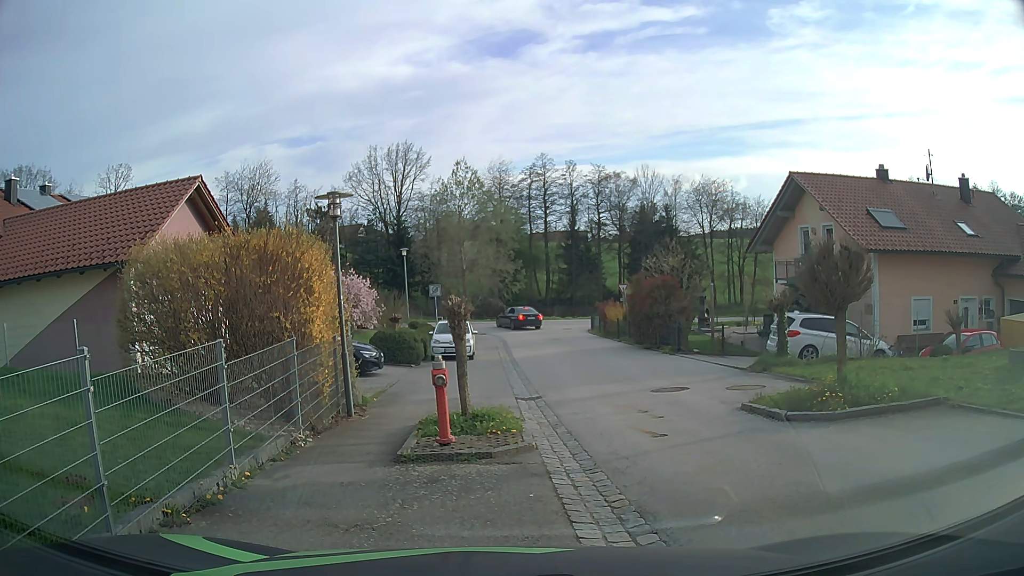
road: secondary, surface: asphalt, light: Day
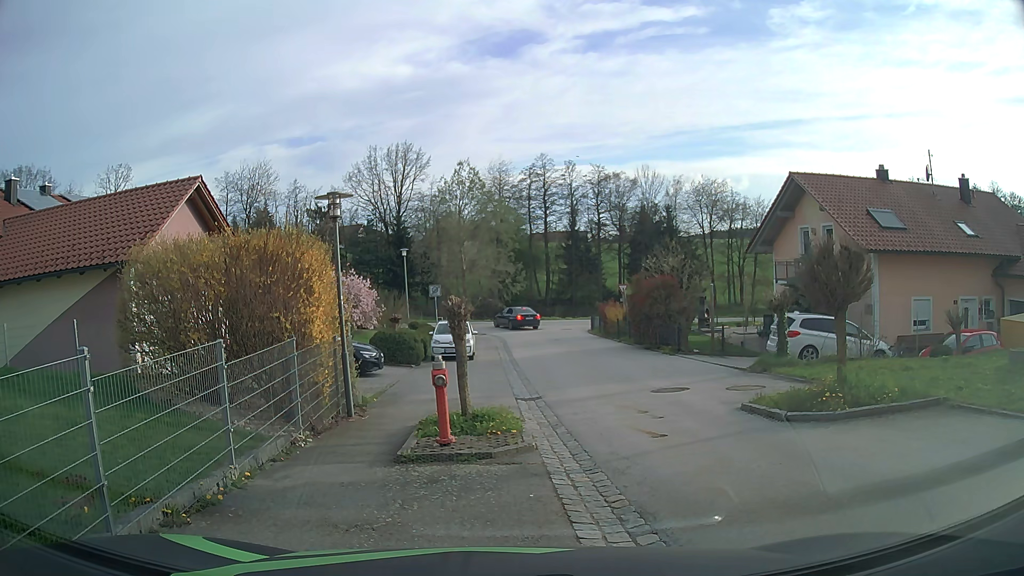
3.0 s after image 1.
(0.0, 0.0) m; 0°
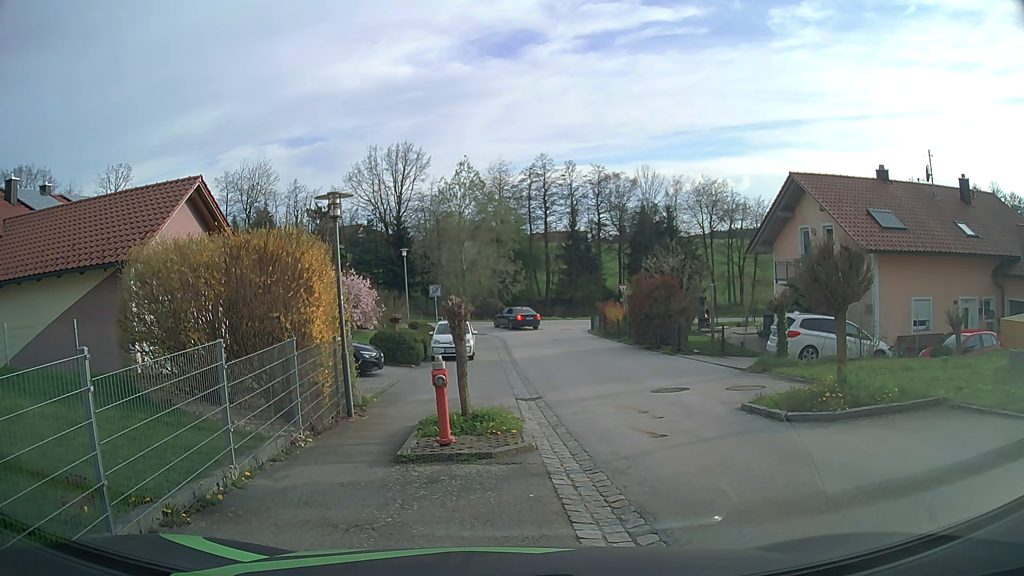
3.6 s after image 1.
(0.0, 0.0) m; 0°
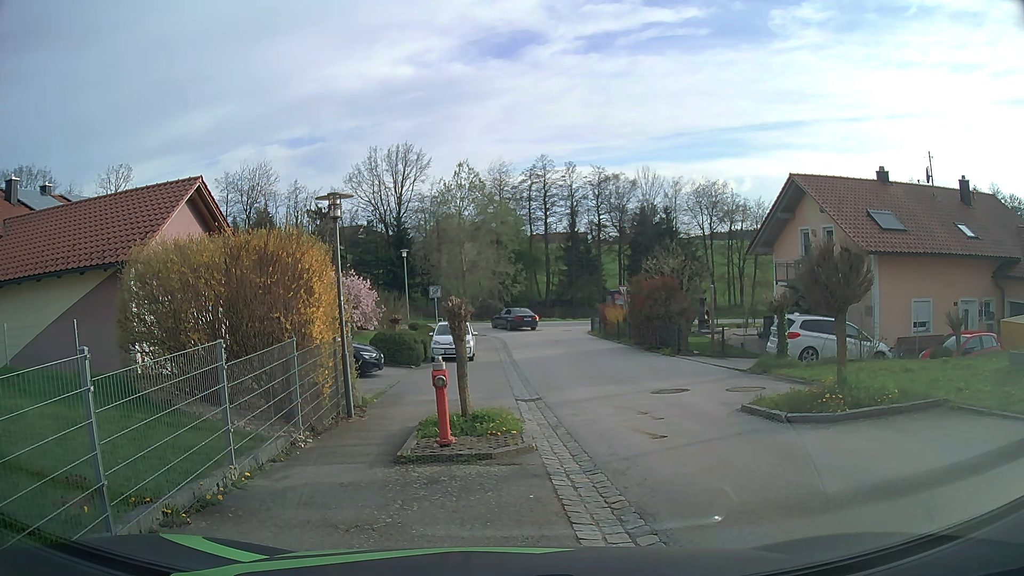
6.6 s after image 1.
(0.0, 0.0) m; 0°
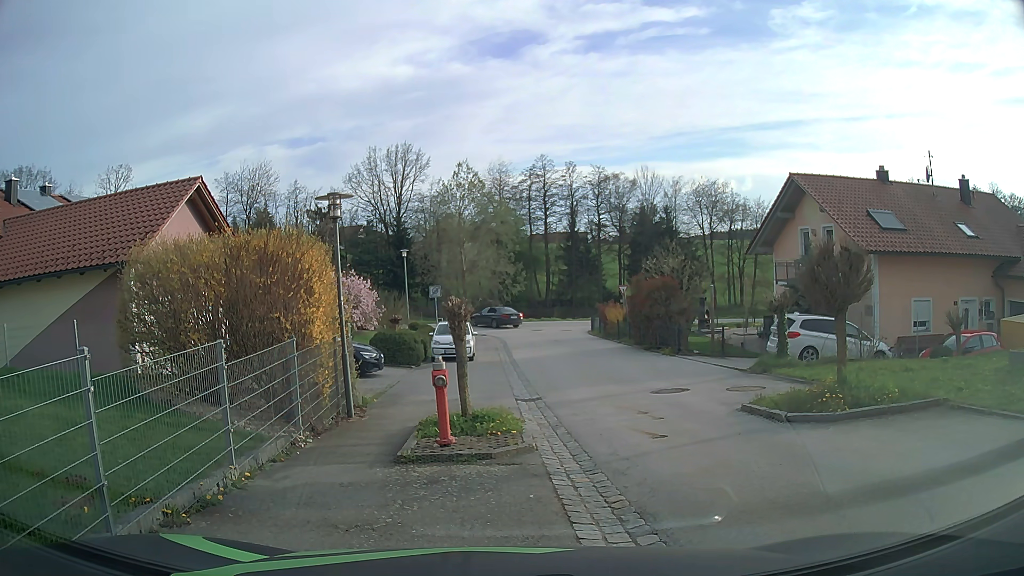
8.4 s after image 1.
(0.0, 0.0) m; 0°
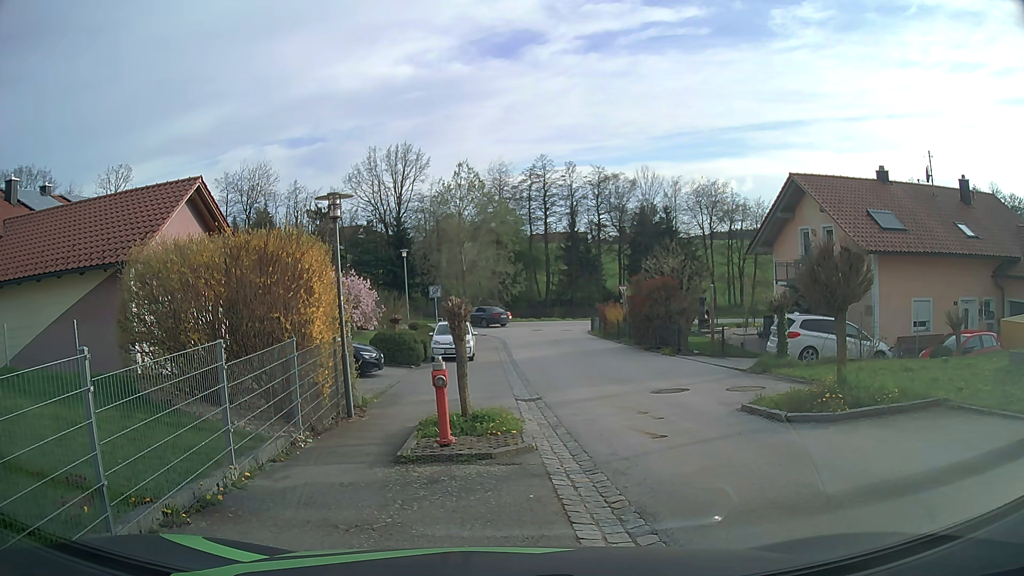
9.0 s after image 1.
(0.0, 0.0) m; 0°
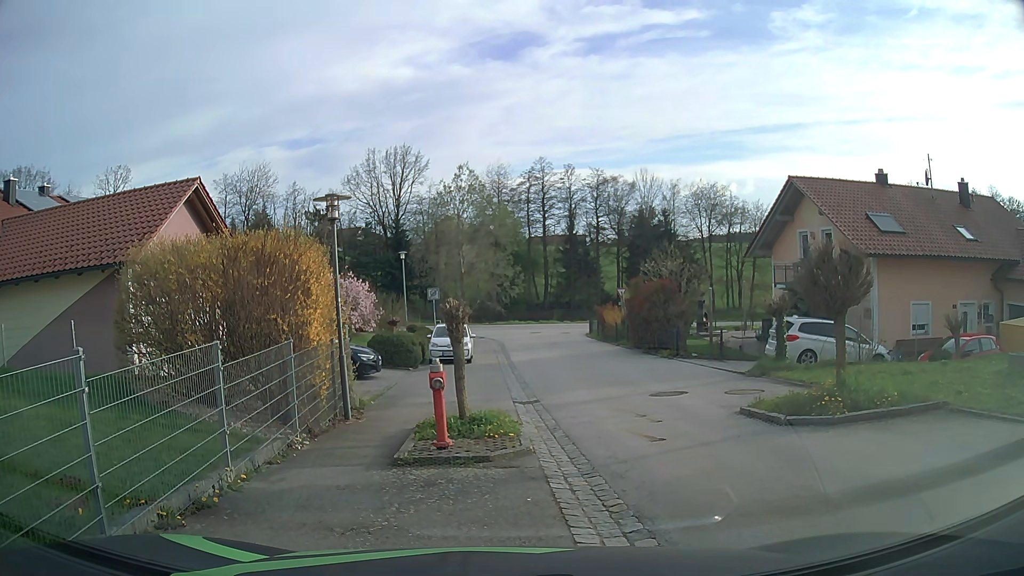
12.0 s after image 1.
(0.0, 0.0) m; 0°
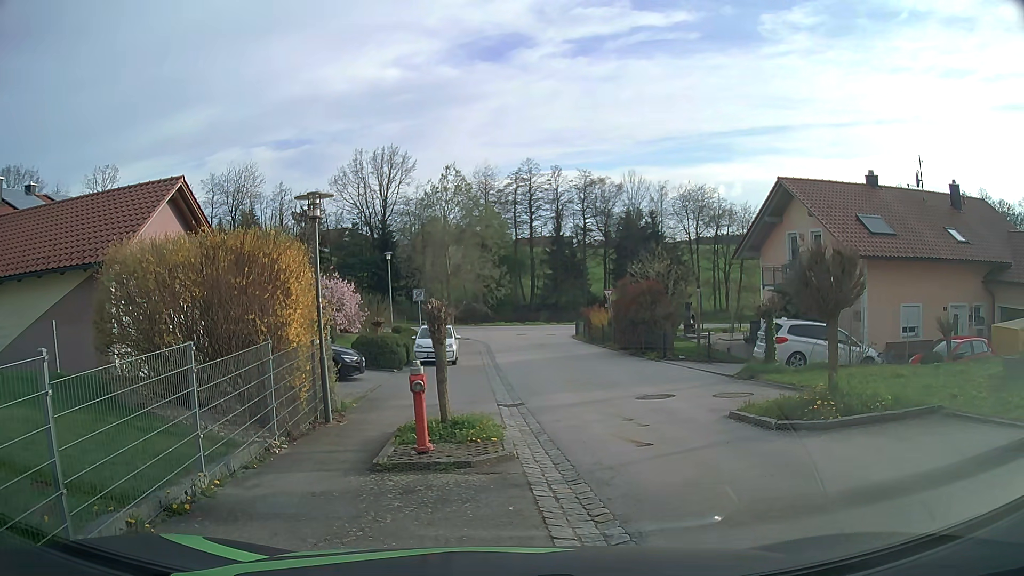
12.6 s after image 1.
(0.0, +0.2) m; 0°
